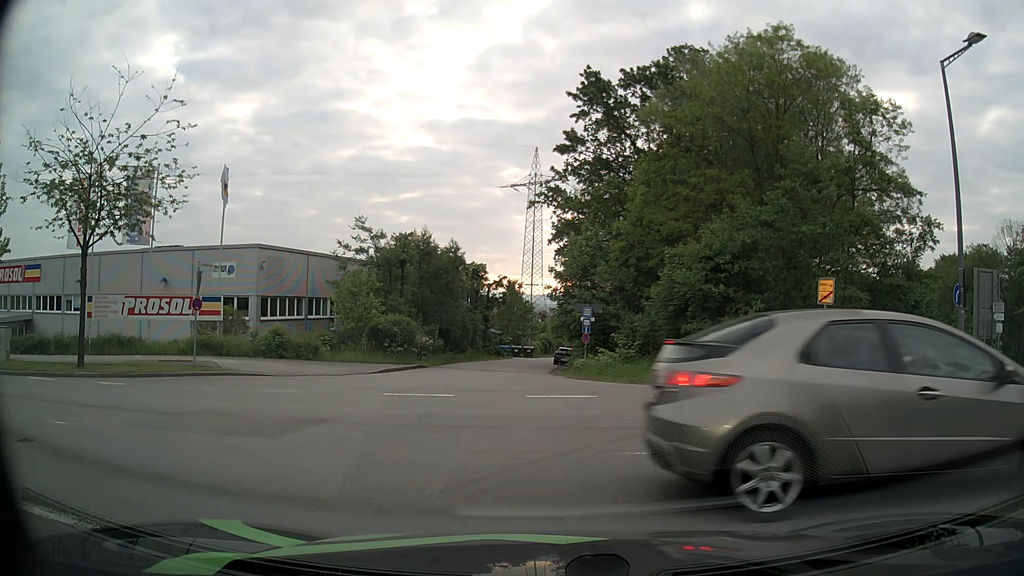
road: secondary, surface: asphalt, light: Day
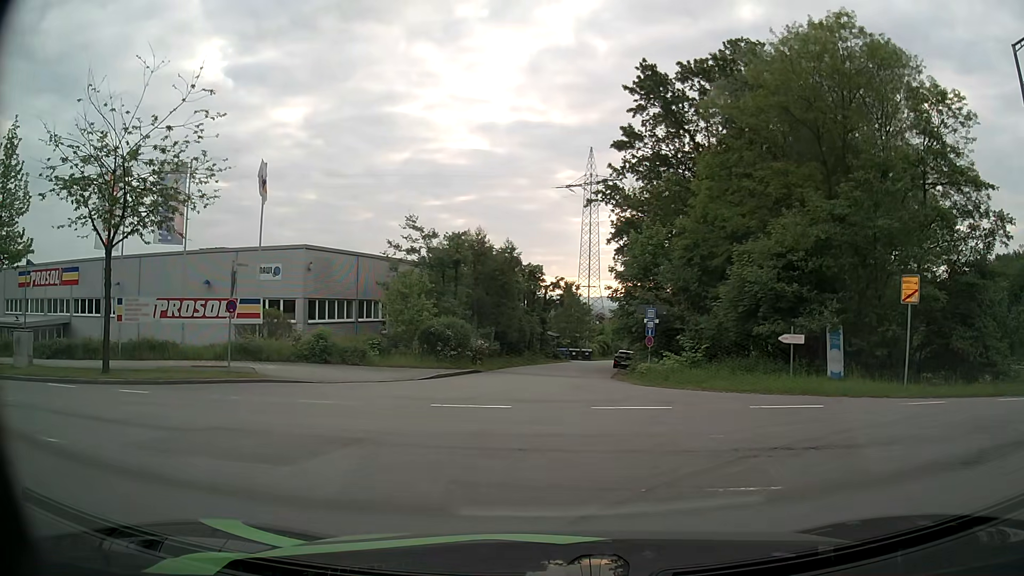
(0.0, +1.6) m; -5°
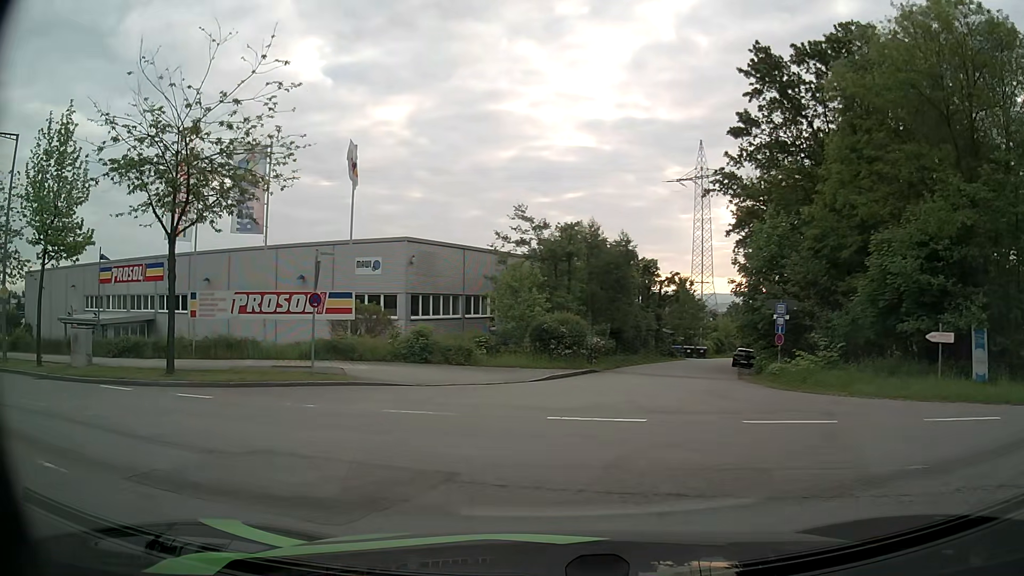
(-0.2, +2.4) m; -10°
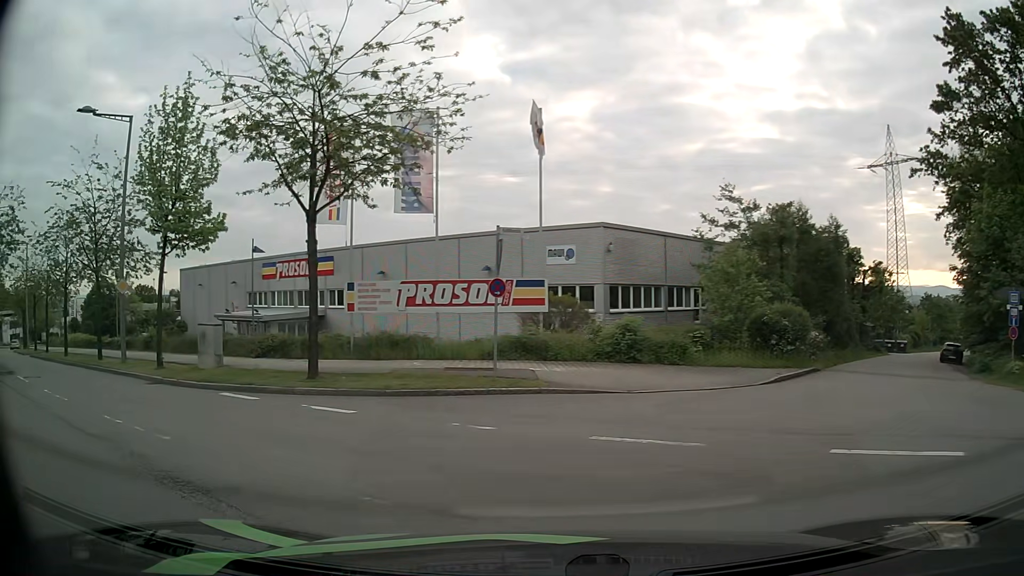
(-0.5, +3.6) m; -17°
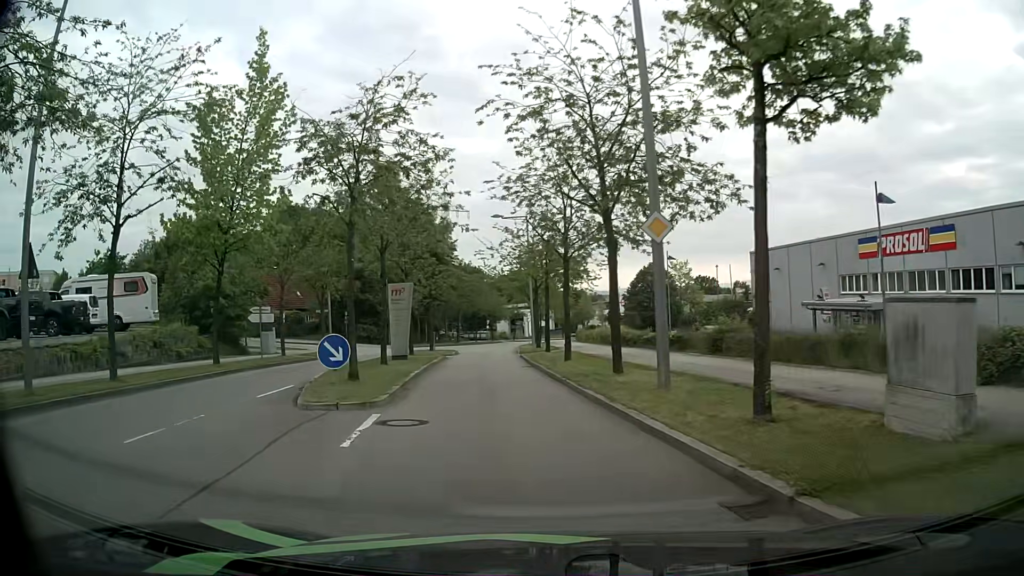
(-6.6, +11.7) m; -50°
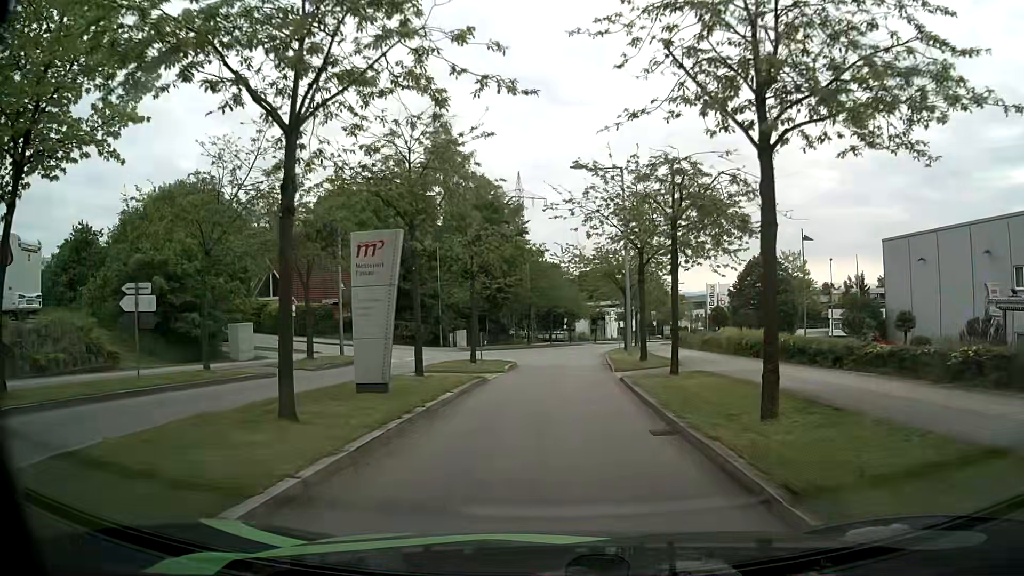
(-0.6, +14.7) m; -5°
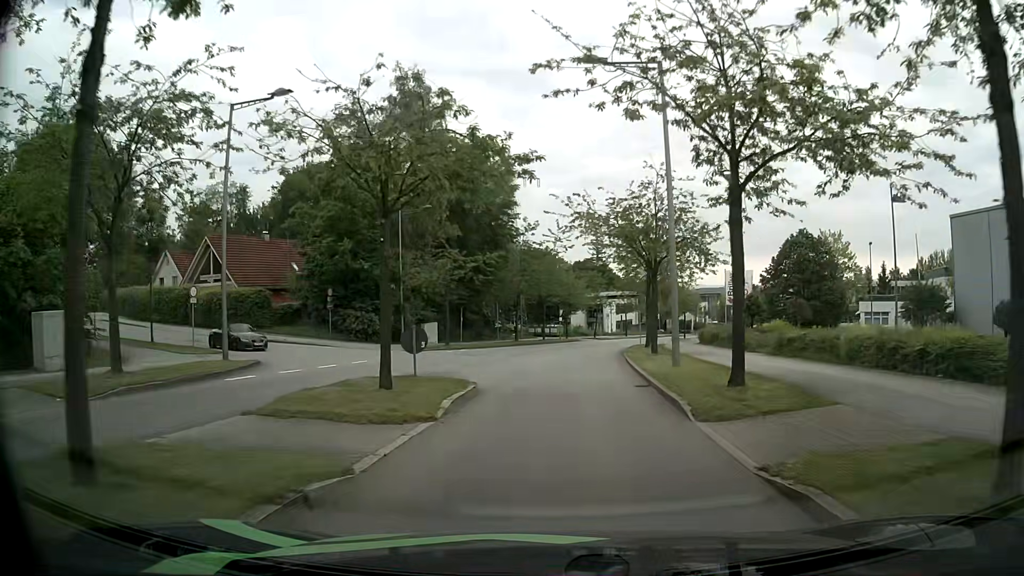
(+0.1, +12.9) m; +1°
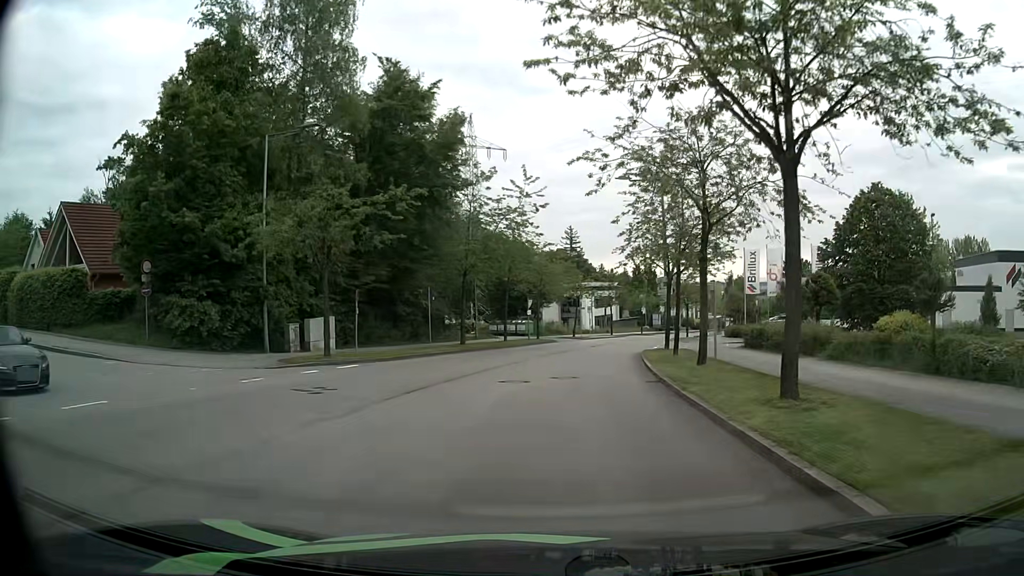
(+0.5, +18.4) m; +3°
